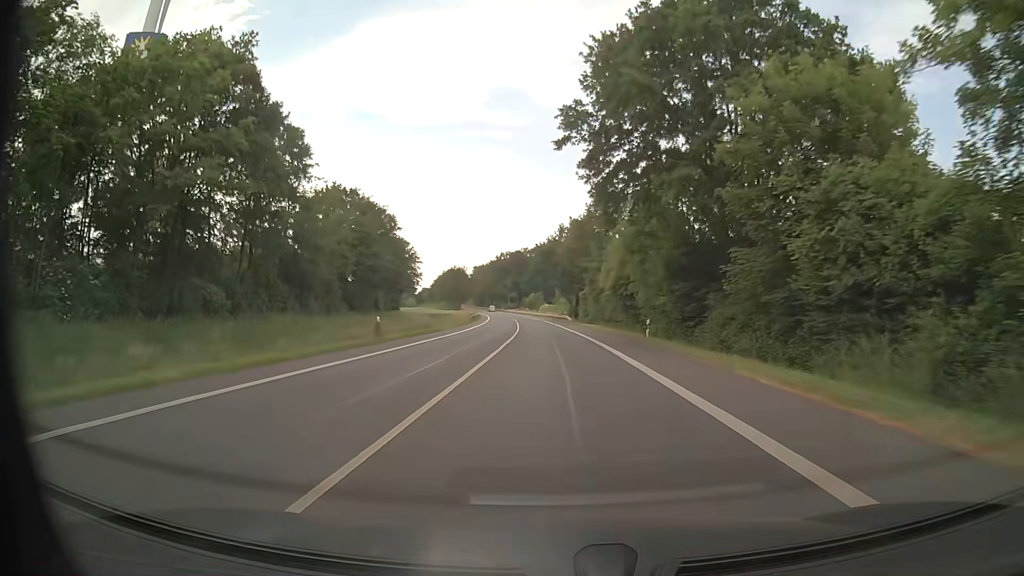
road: primary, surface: asphalt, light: Day
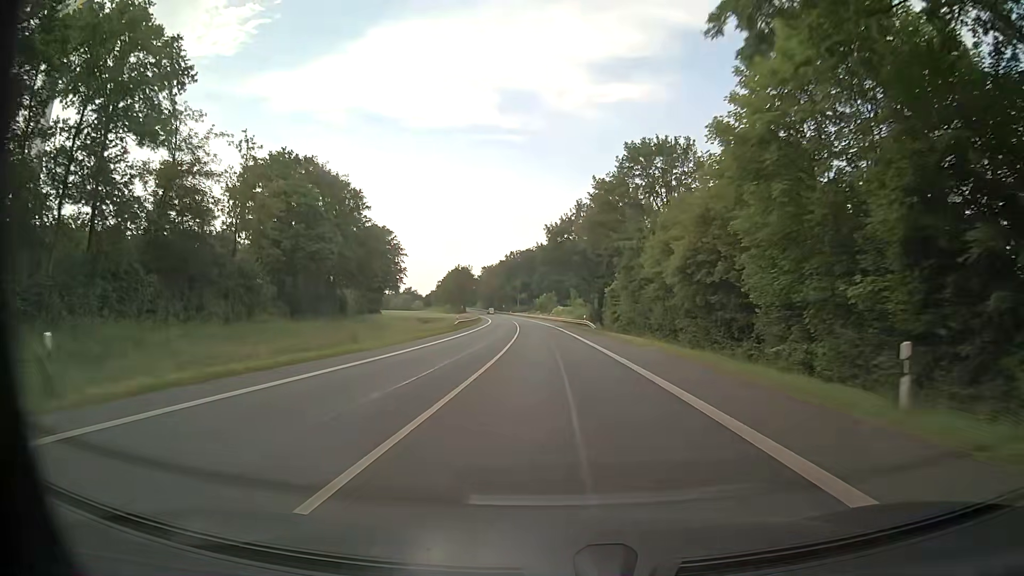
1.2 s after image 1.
(-0.2, +23.3) m; -1°
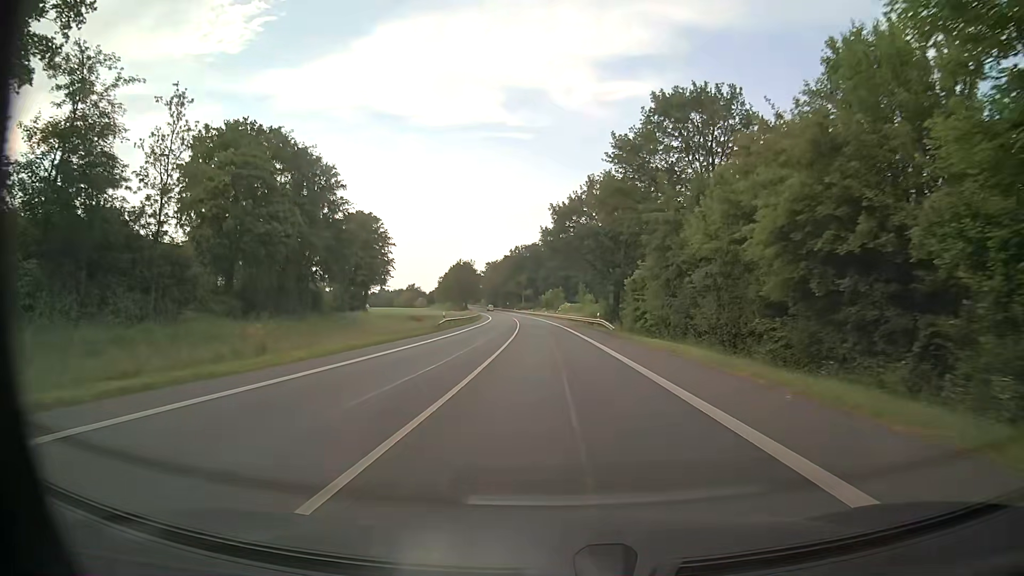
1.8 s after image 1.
(0.0, +11.6) m; -1°
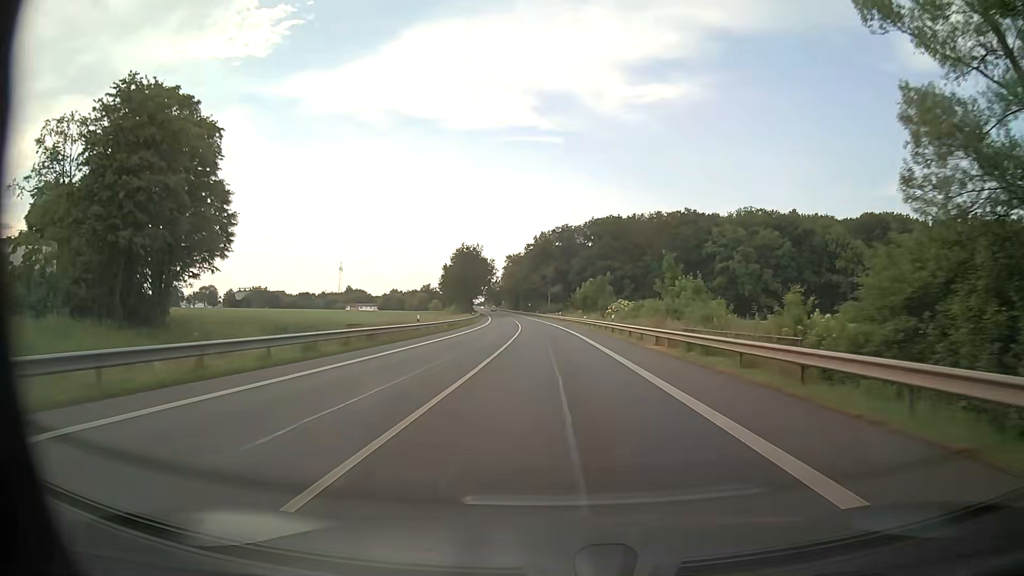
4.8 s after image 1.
(-1.1, +58.1) m; -2°
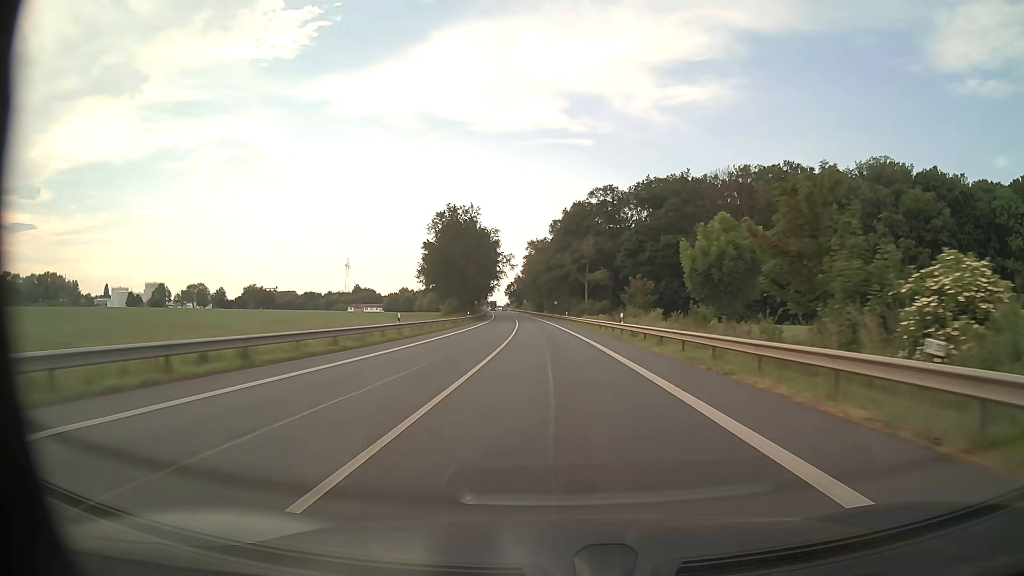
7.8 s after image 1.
(-1.2, +58.0) m; -3°
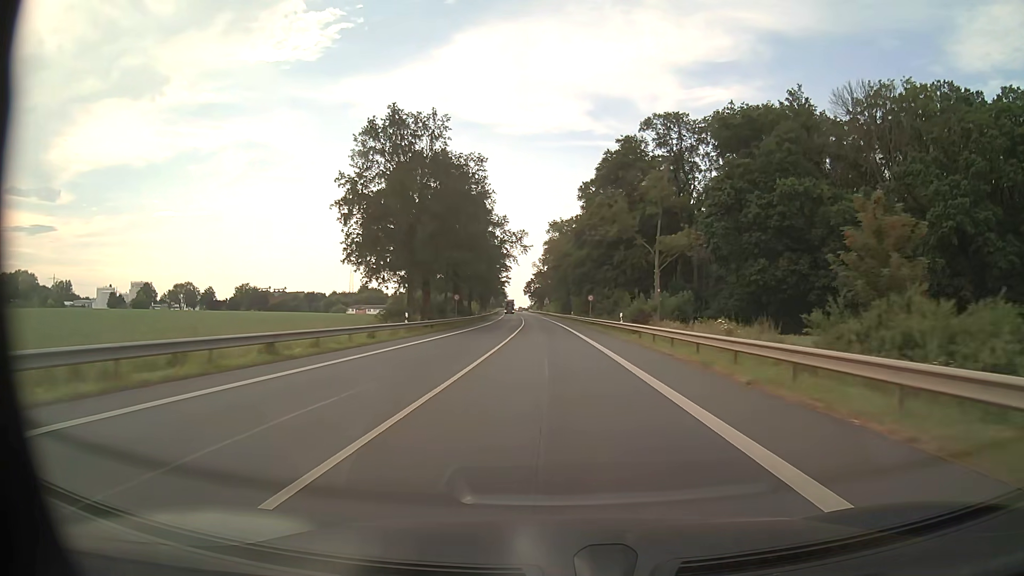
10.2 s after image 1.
(-0.9, +46.4) m; -2°
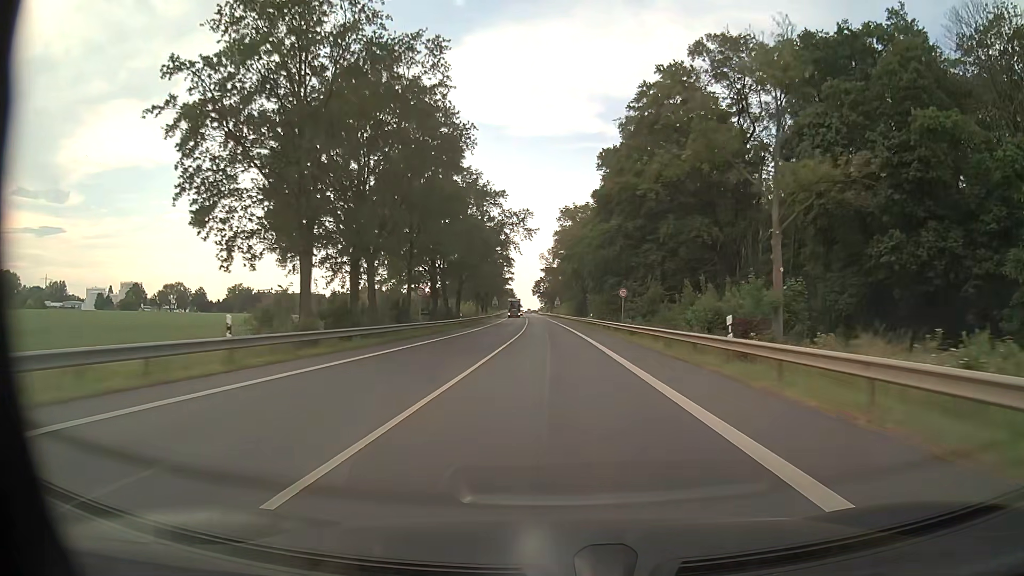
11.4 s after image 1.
(-0.2, +23.2) m; -1°
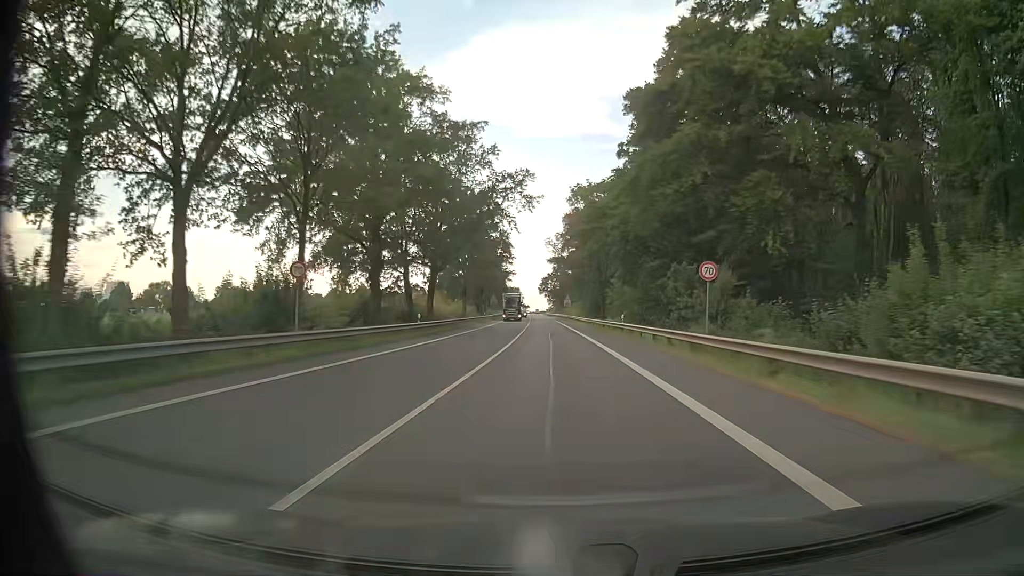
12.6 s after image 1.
(-0.2, +23.2) m; -1°
(0, +10) (0, +20) (0, +30) (0, +40) (-1, +50) (-1, +60) (-1, +70) (-1, +80) (-2, +90) (-2, +100) m
